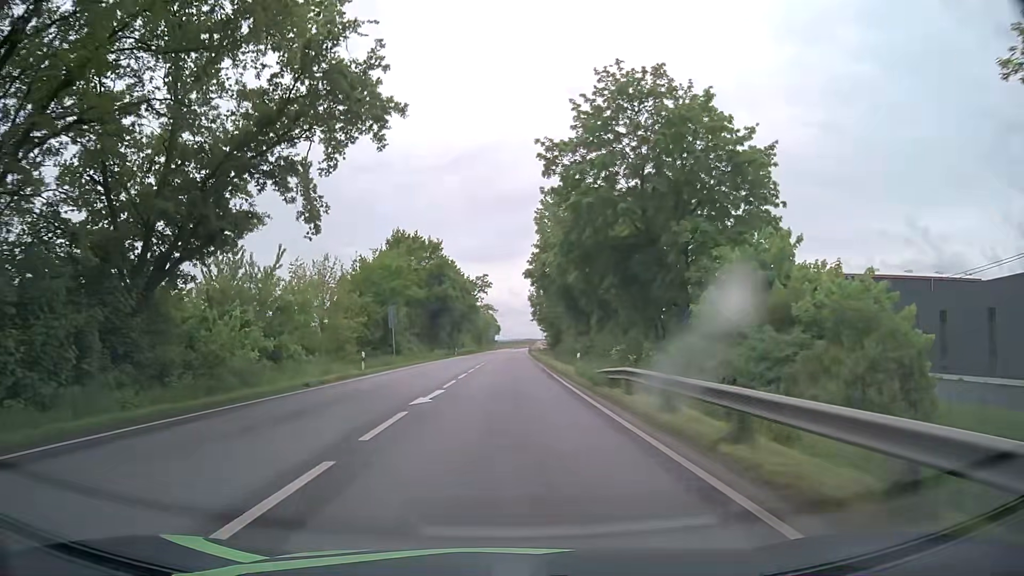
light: Day
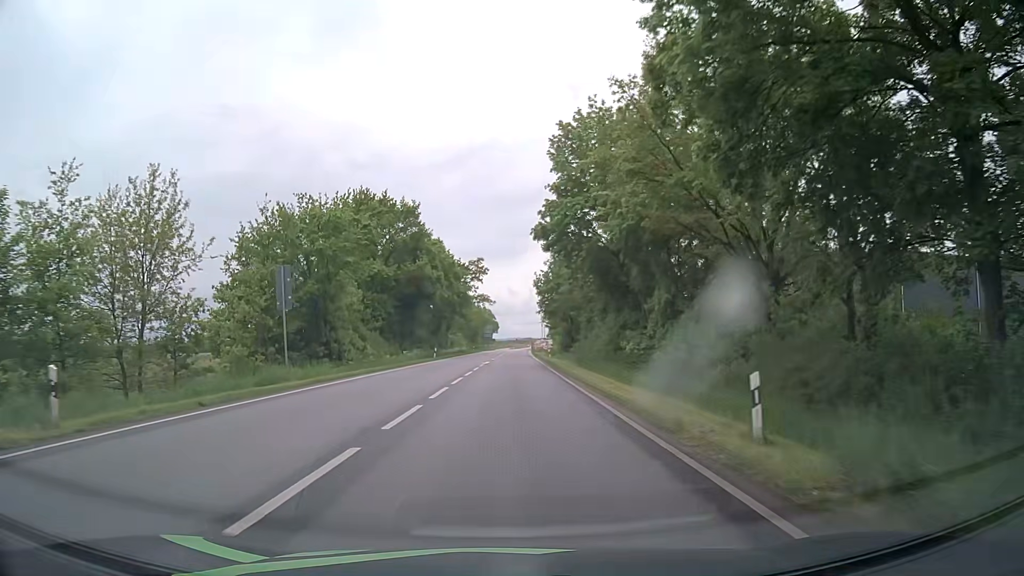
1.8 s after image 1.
(+0.1, +23.0) m; 0°
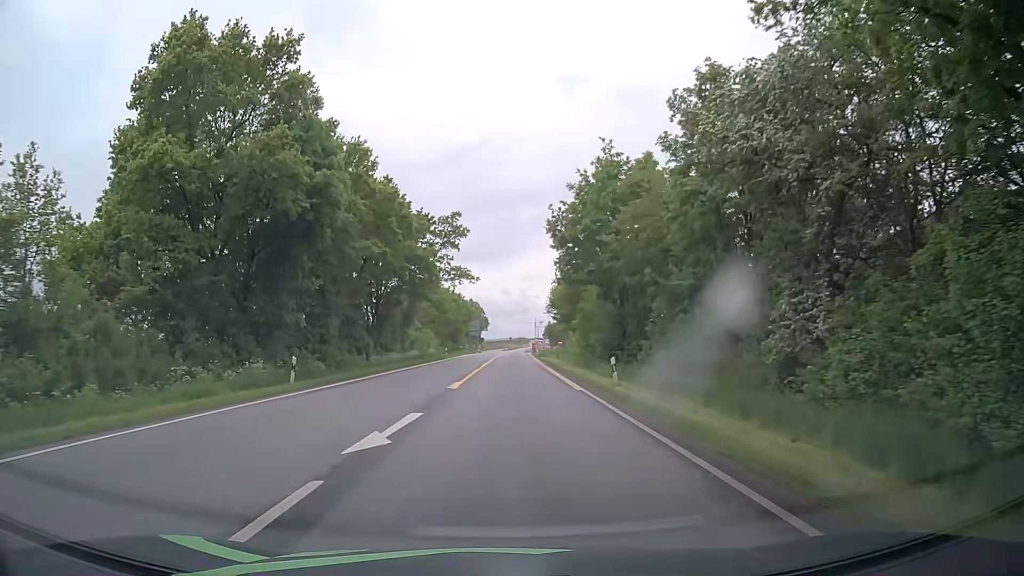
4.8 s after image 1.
(+0.2, +38.2) m; +1°
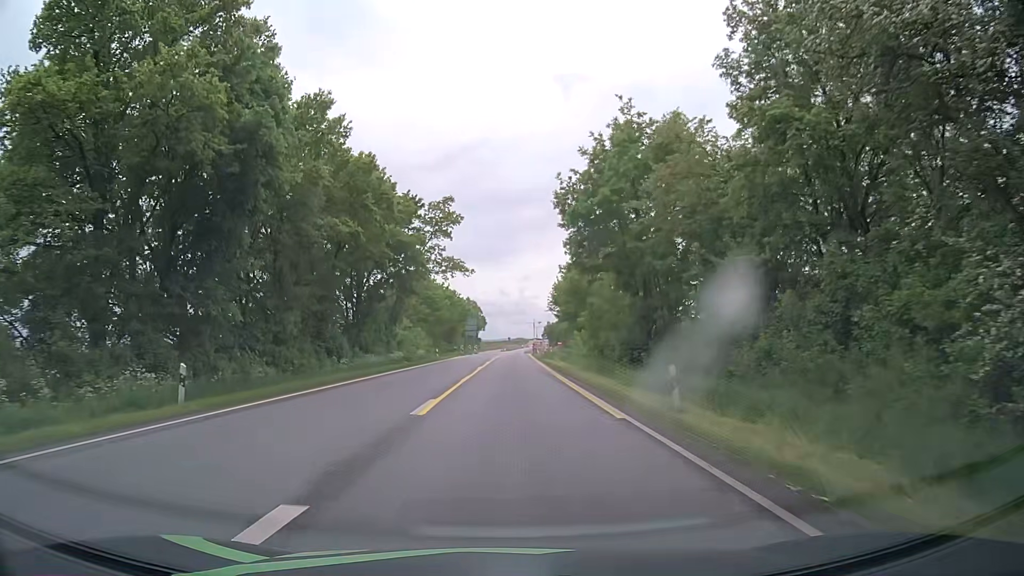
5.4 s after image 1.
(0.0, +7.6) m; 0°
(0, +10) (0, +20) (0, +30) (0, +40) (0, +50) (0, +60) (0, +70) (+1, +80) (+1, +90) (+2, +100) m
